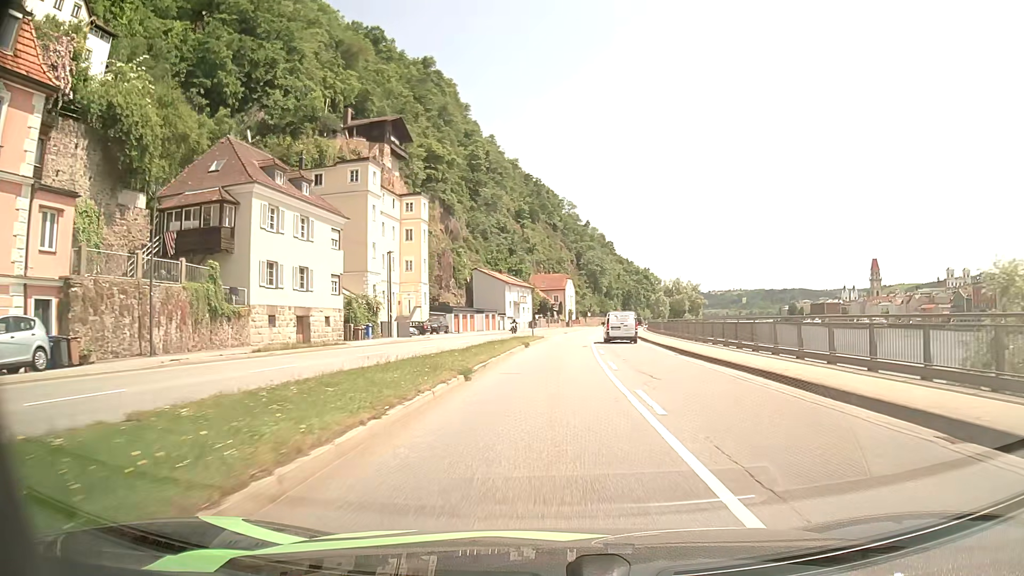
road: primary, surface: asphalt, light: Day
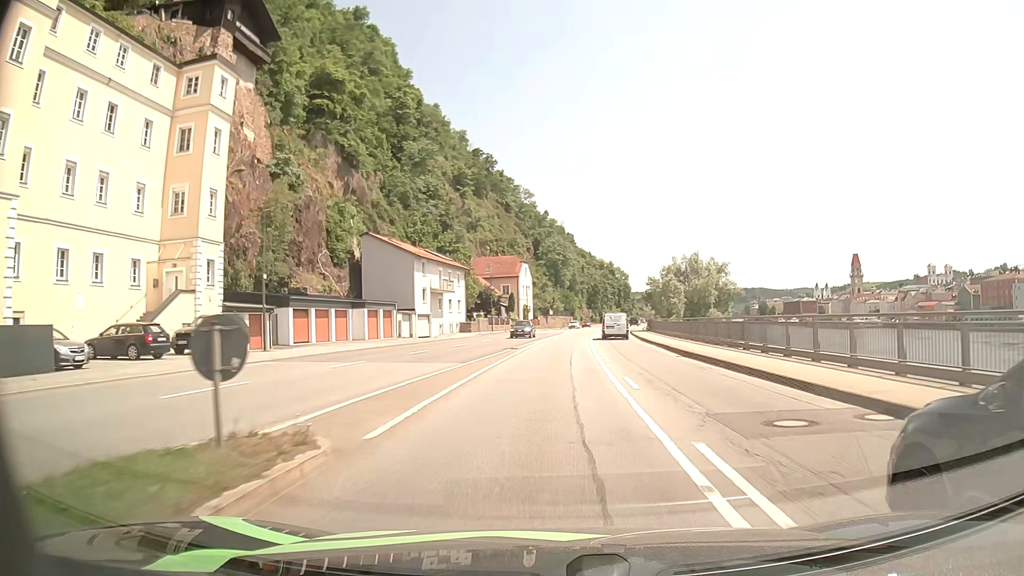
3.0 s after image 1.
(+1.2, +41.8) m; +4°
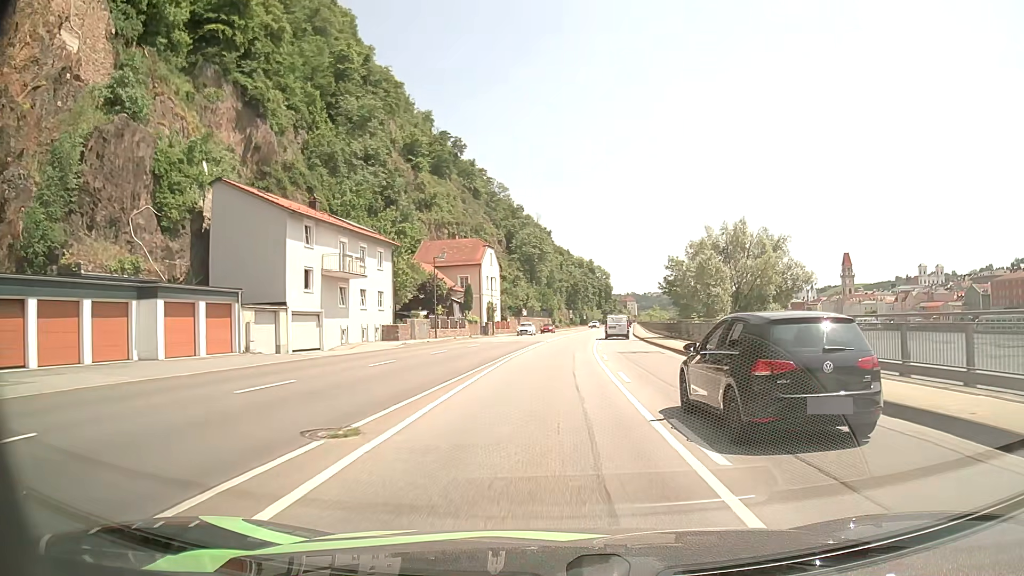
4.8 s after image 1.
(+0.4, +25.2) m; +2°
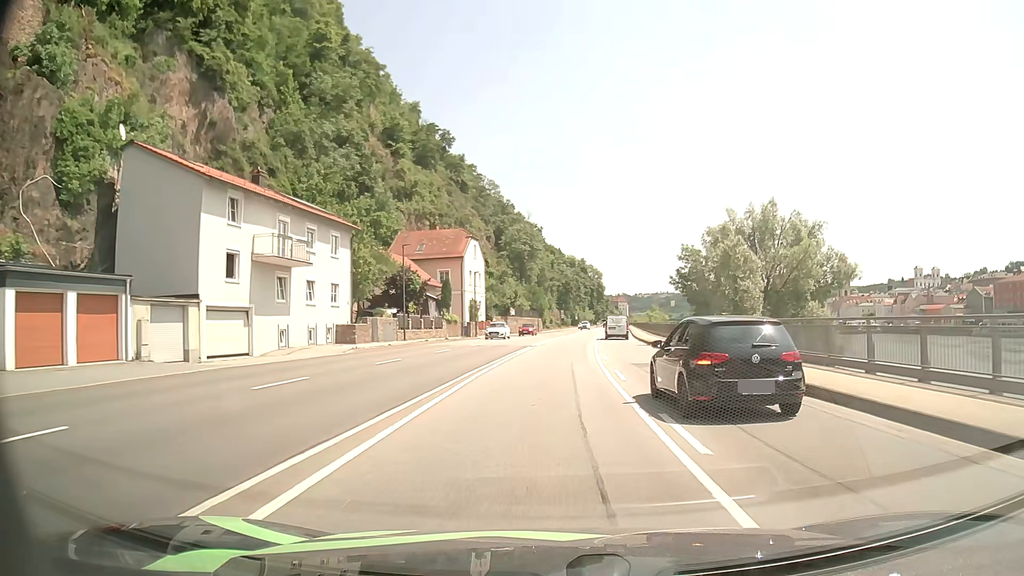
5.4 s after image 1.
(0.0, +8.4) m; +1°
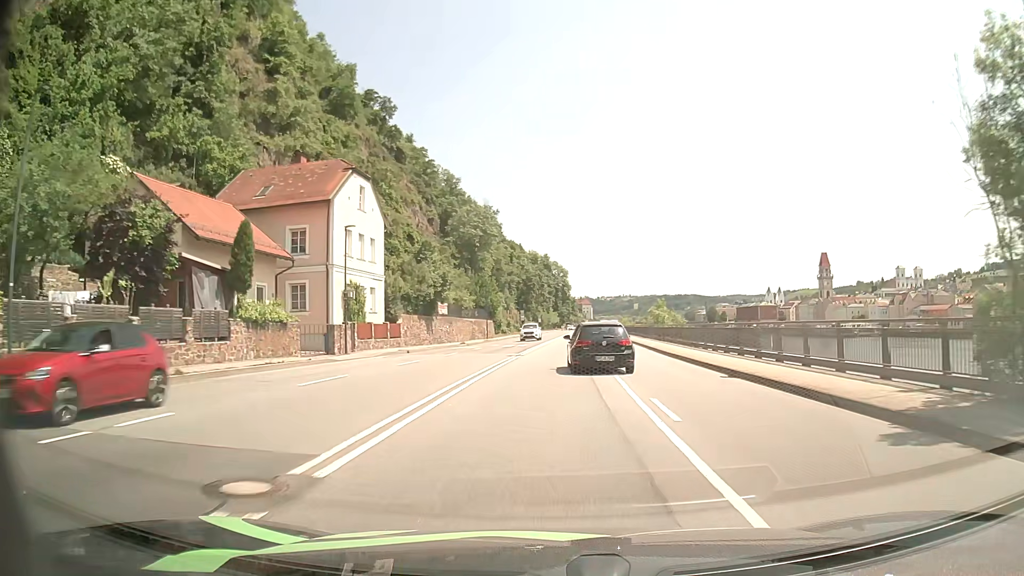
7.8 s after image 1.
(+0.8, +33.7) m; +3°
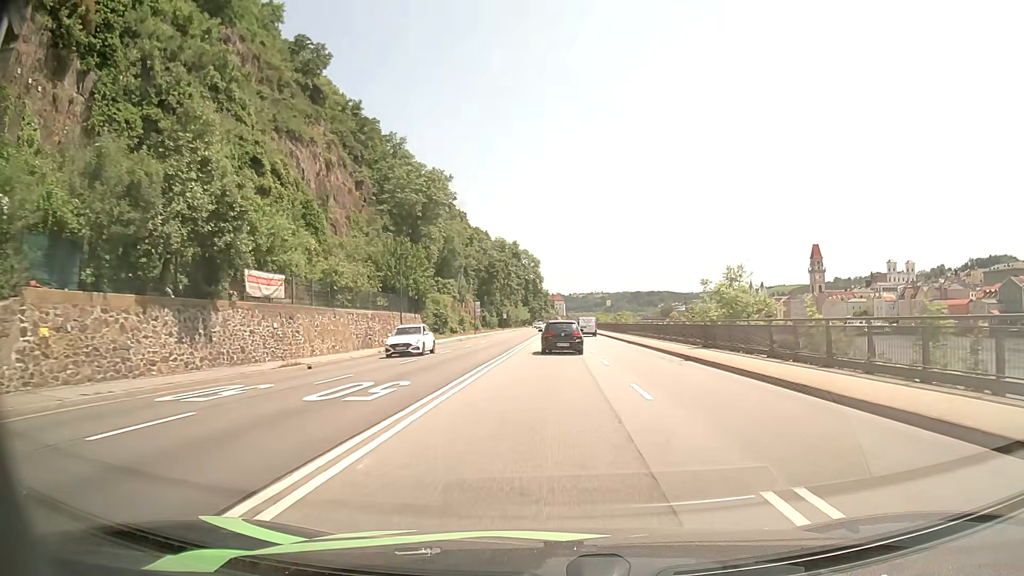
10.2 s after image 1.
(+0.8, +34.3) m; +3°
